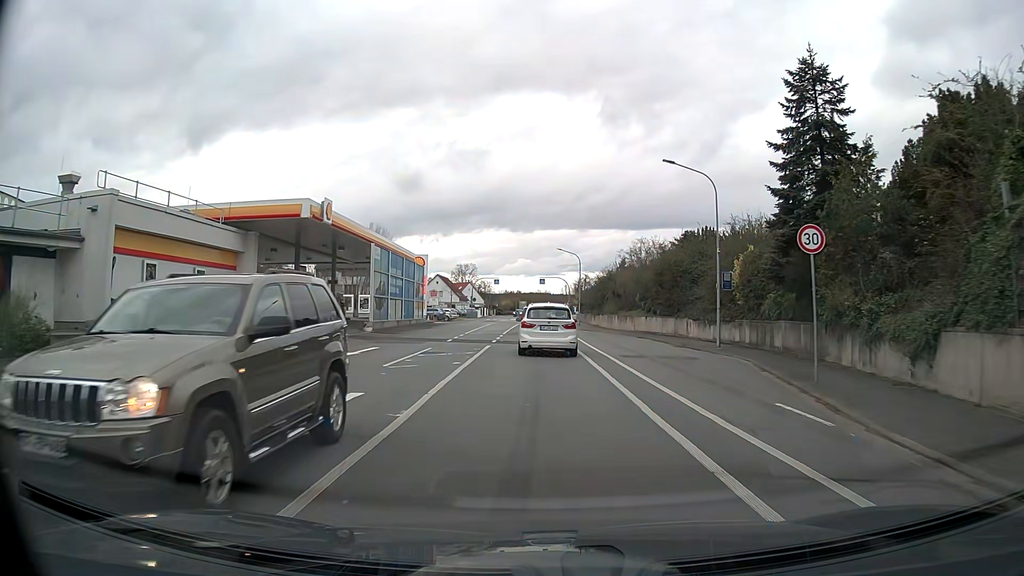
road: tertiary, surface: asphalt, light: Day
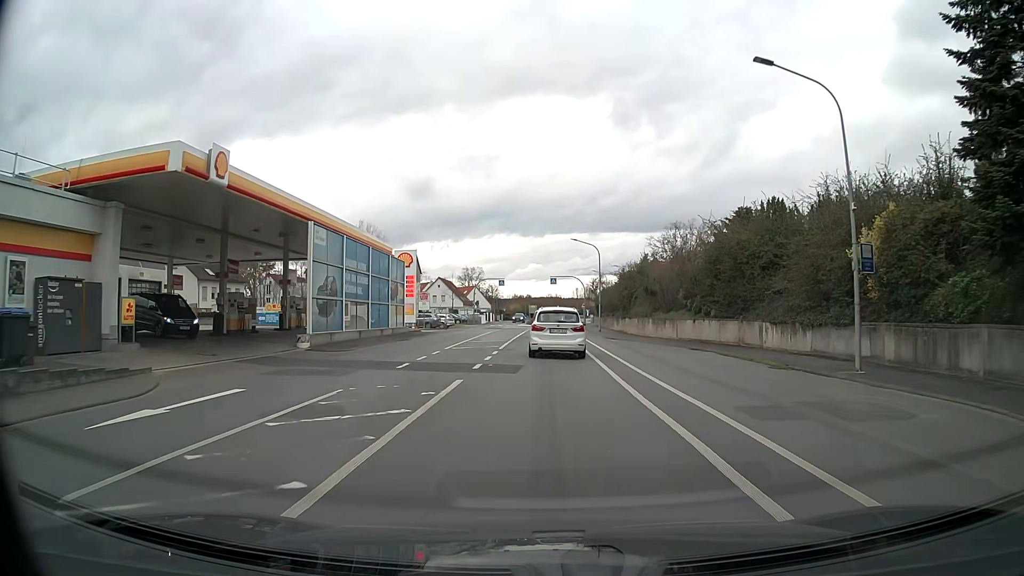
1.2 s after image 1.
(-0.1, +12.1) m; -1°
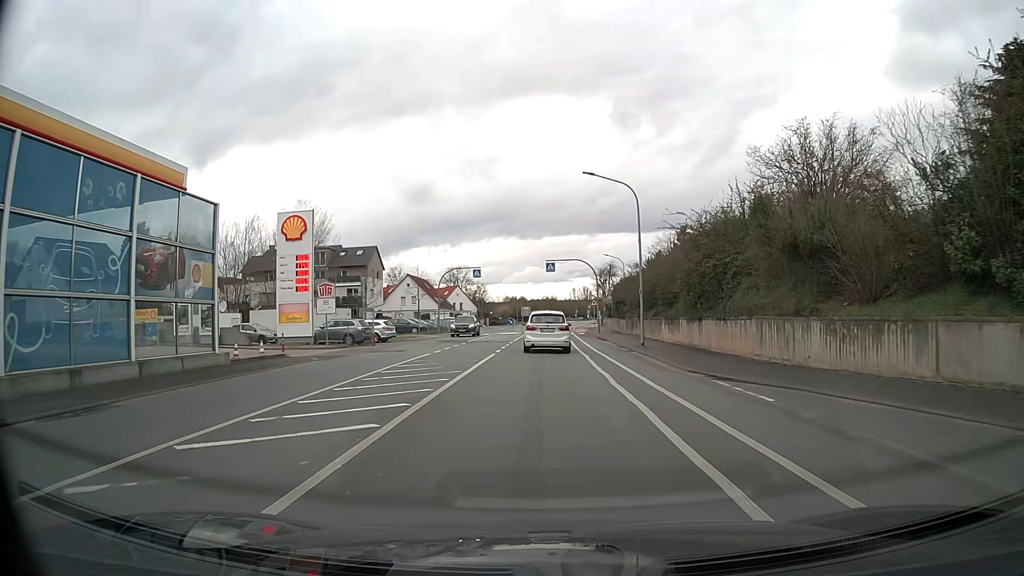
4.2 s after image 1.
(+0.2, +26.8) m; 0°
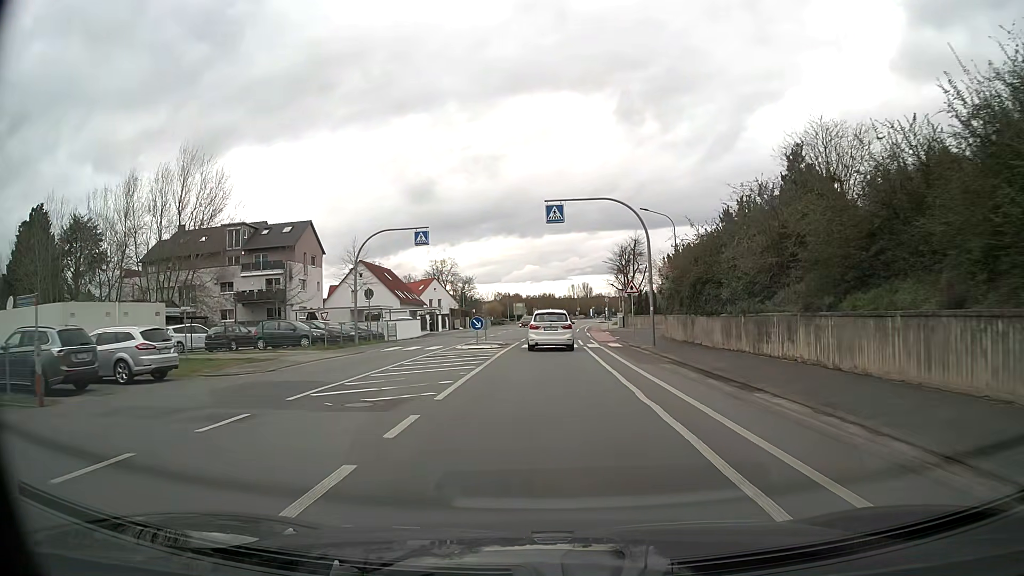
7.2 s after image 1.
(-0.1, +28.8) m; 0°
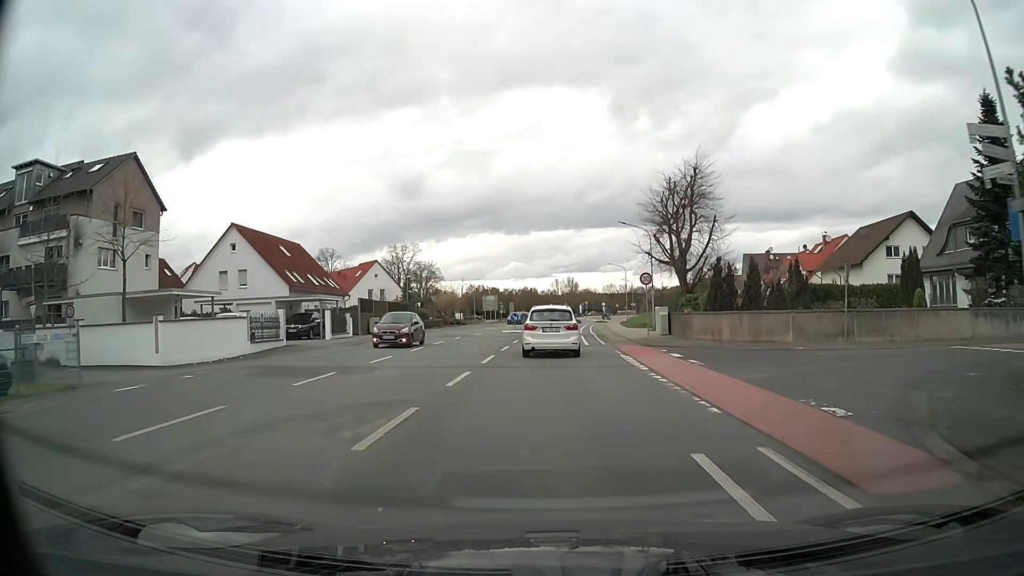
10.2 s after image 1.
(+0.4, +32.9) m; +2°
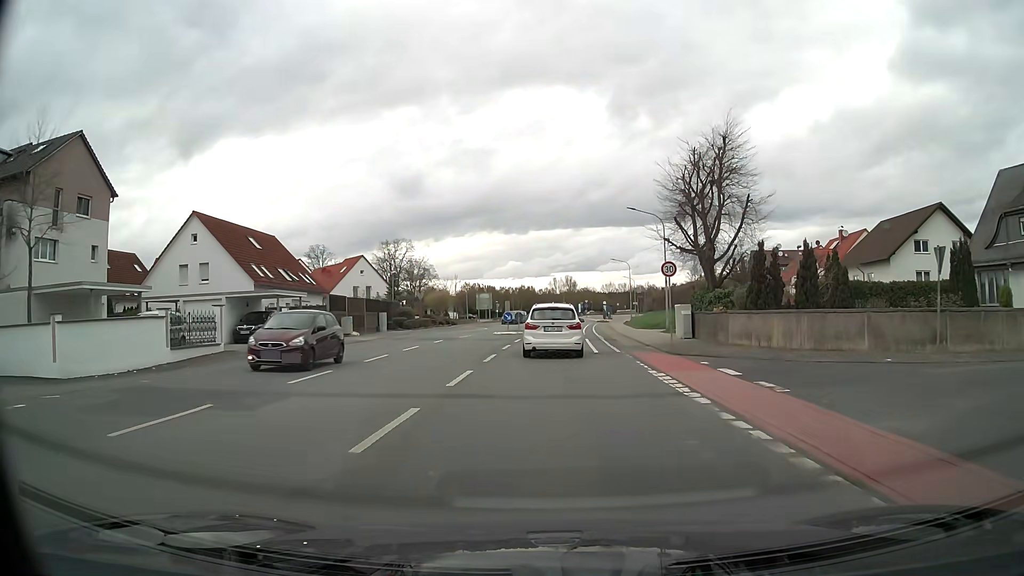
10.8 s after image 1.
(0.0, +6.2) m; 0°
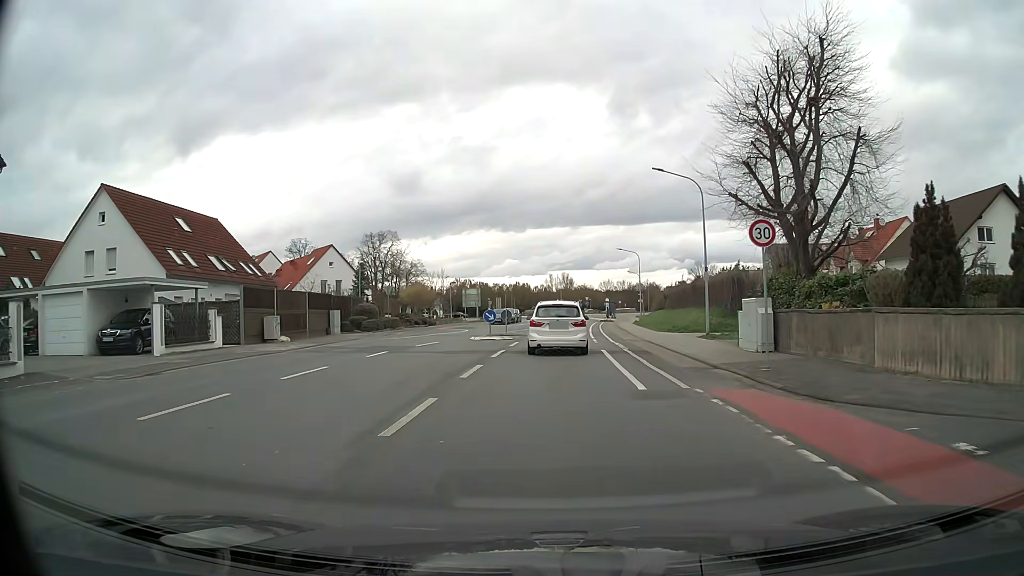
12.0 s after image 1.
(0.0, +11.3) m; 0°
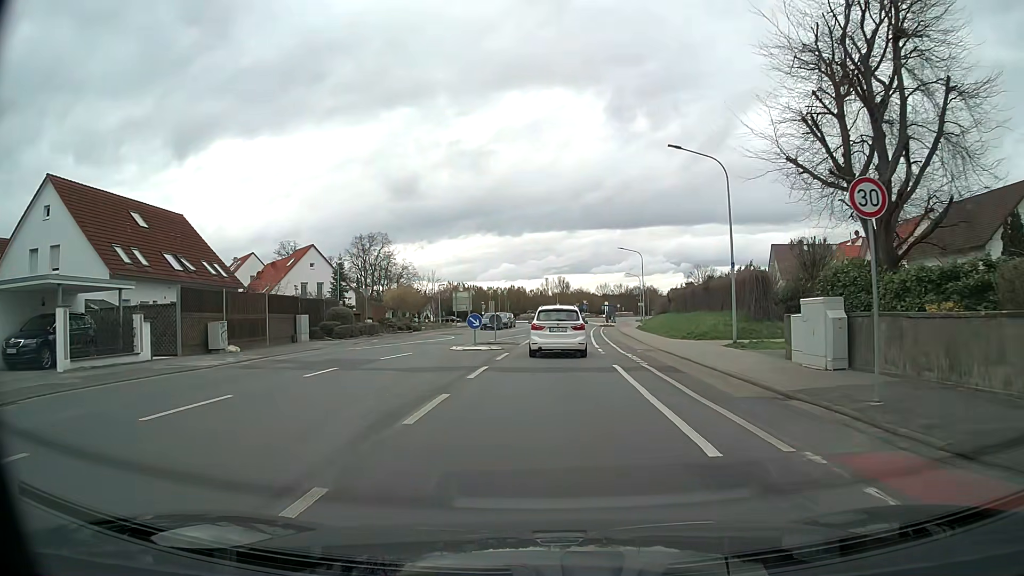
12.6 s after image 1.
(0.0, +5.1) m; 0°
